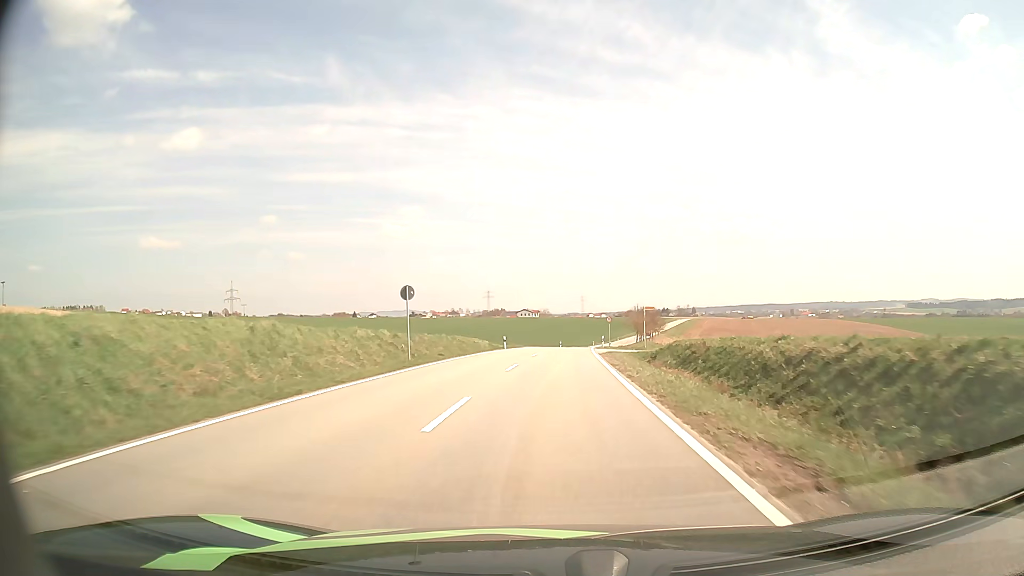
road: tertiary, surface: asphalt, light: Day
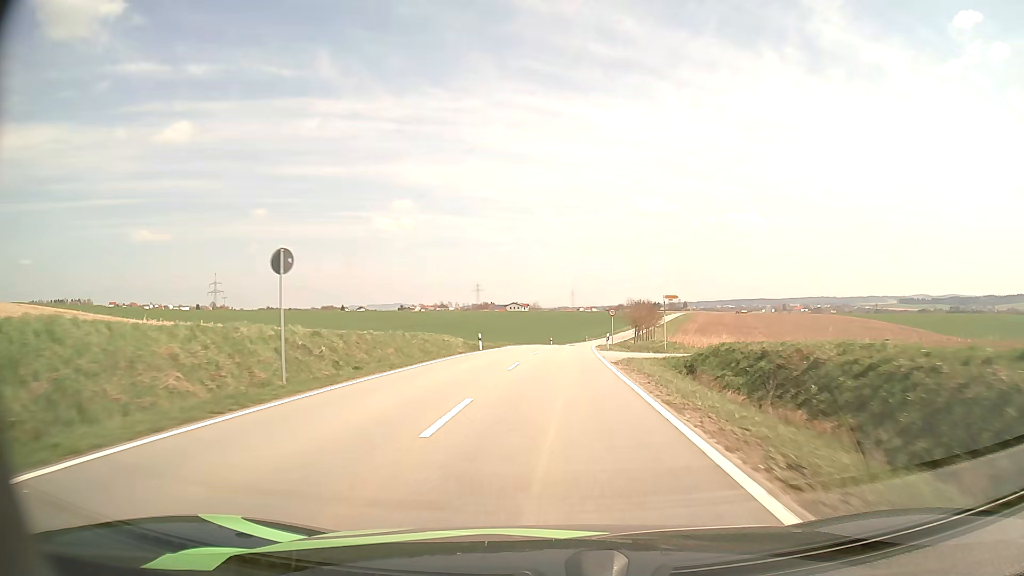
(+0.1, +12.5) m; +1°
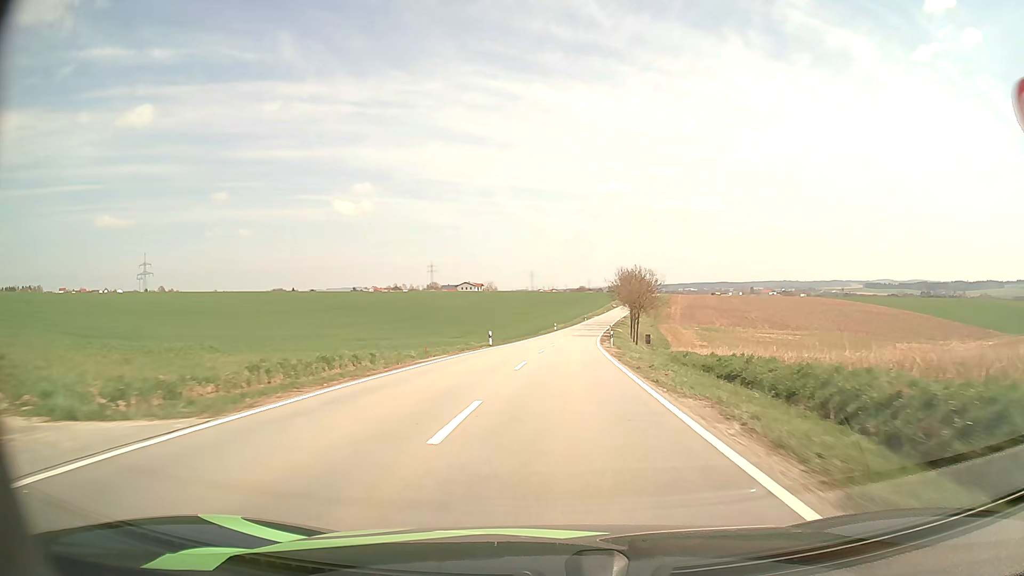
(+1.5, +49.8) m; +3°
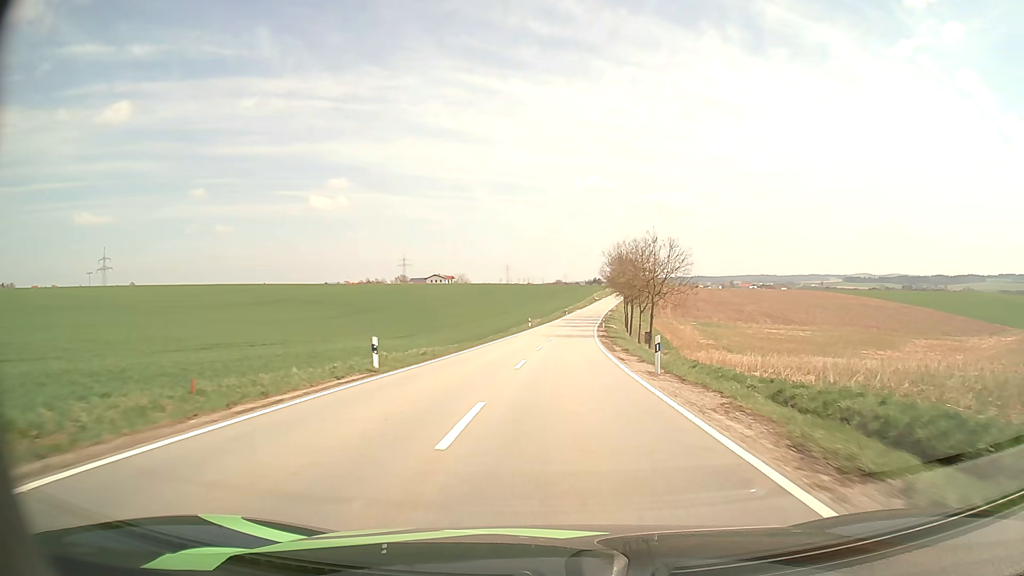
(+0.4, +24.8) m; +2°
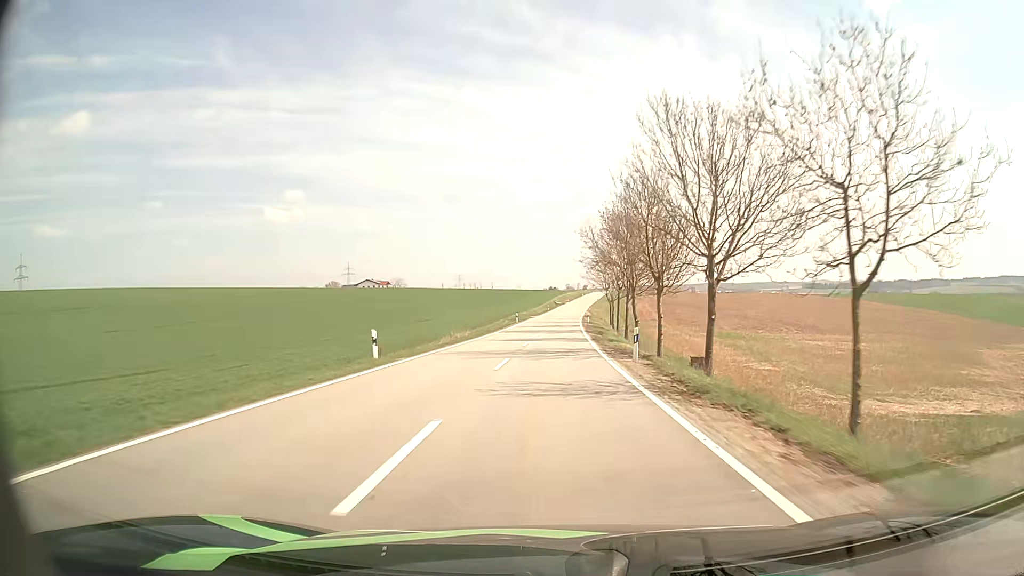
(+1.9, +51.5) m; +4°
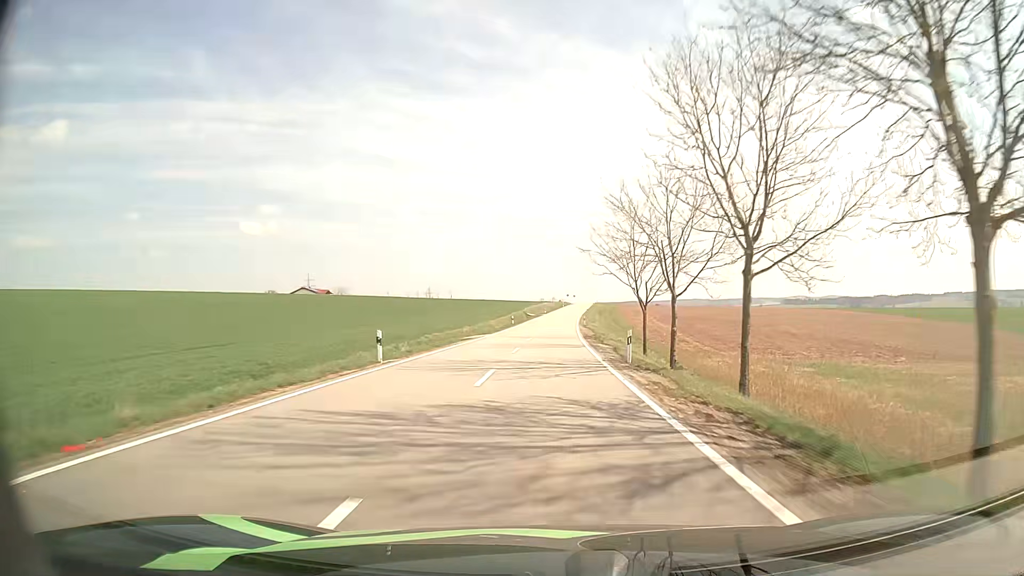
(+1.0, +53.2) m; +2°
